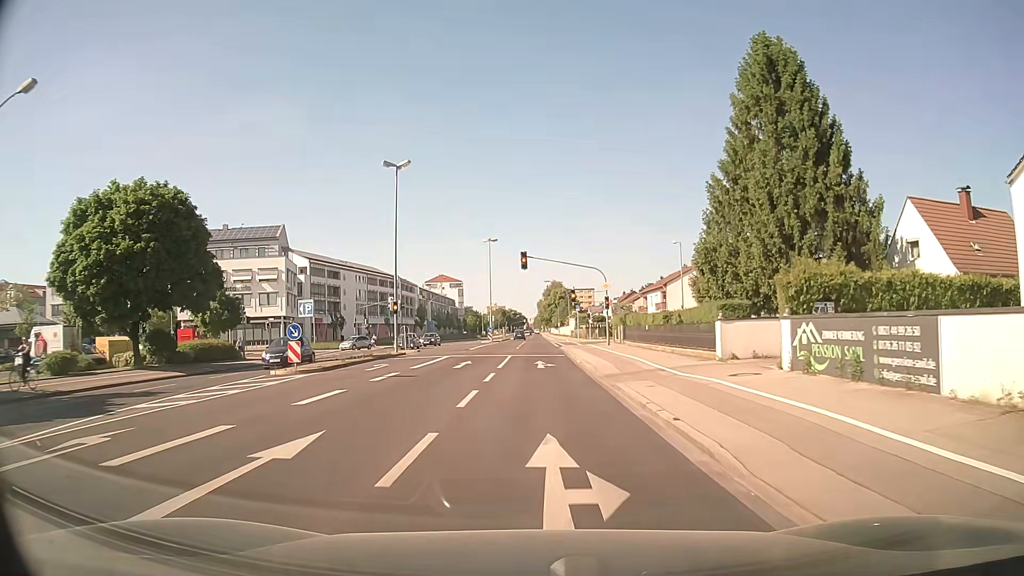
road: secondary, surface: asphalt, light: Day
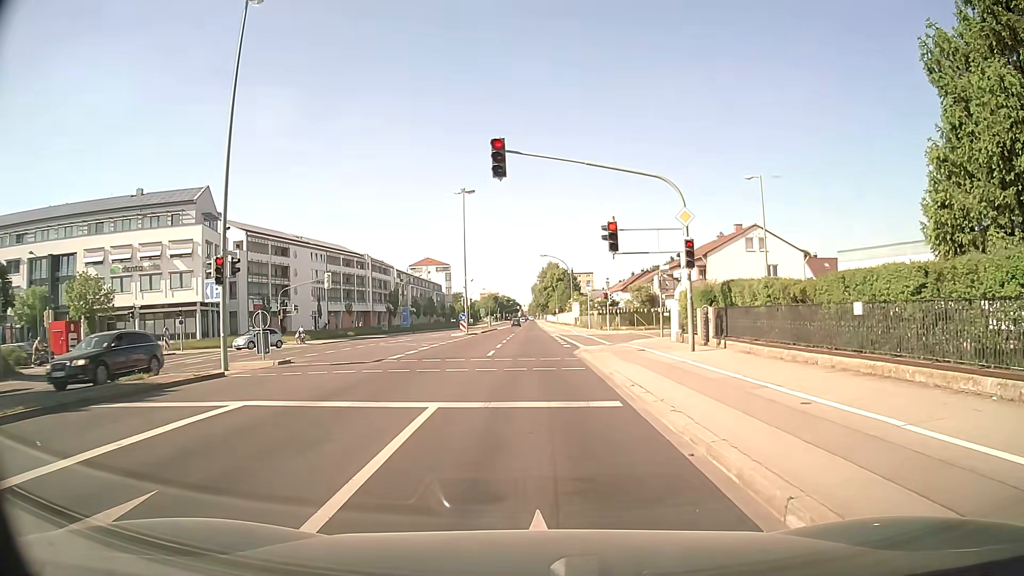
(+0.1, +23.0) m; 0°
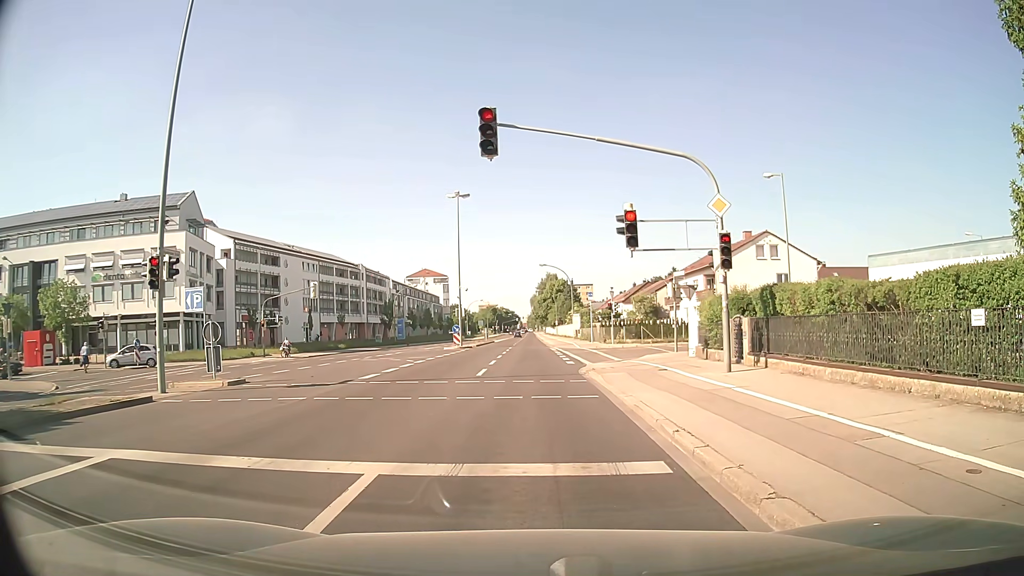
(0.0, +3.4) m; 0°
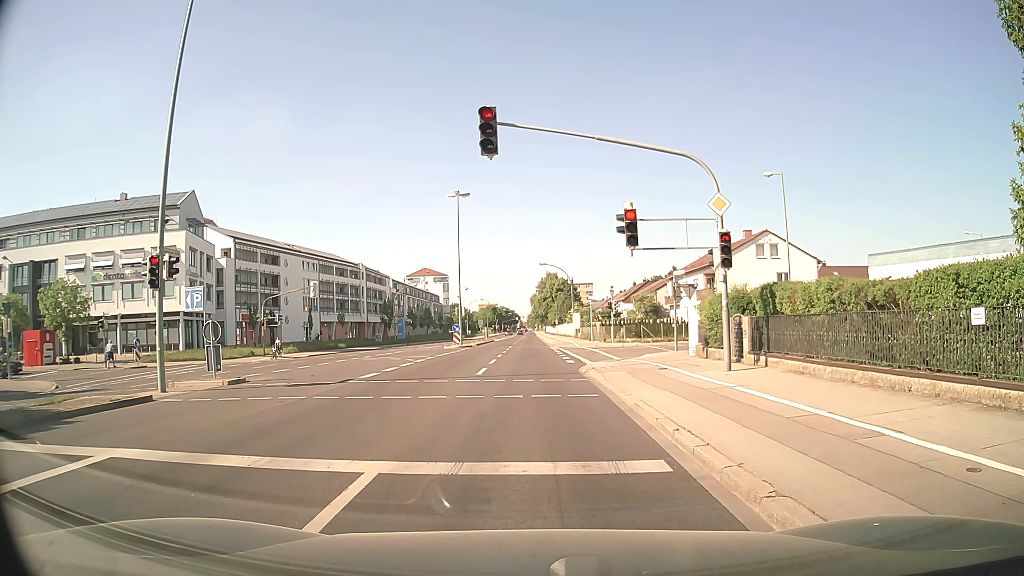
(0.0, +0.1) m; 0°
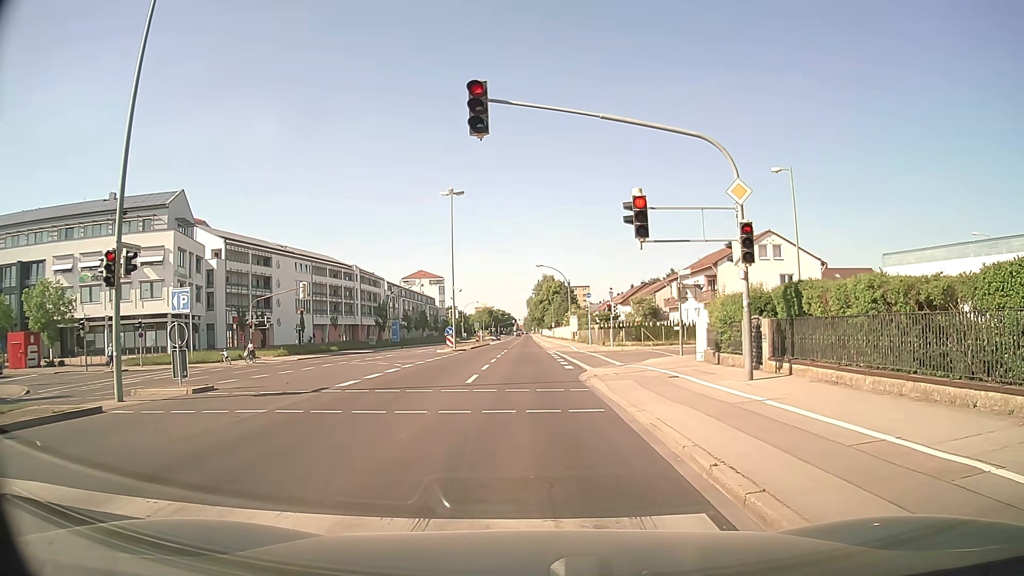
(0.0, +1.8) m; 0°
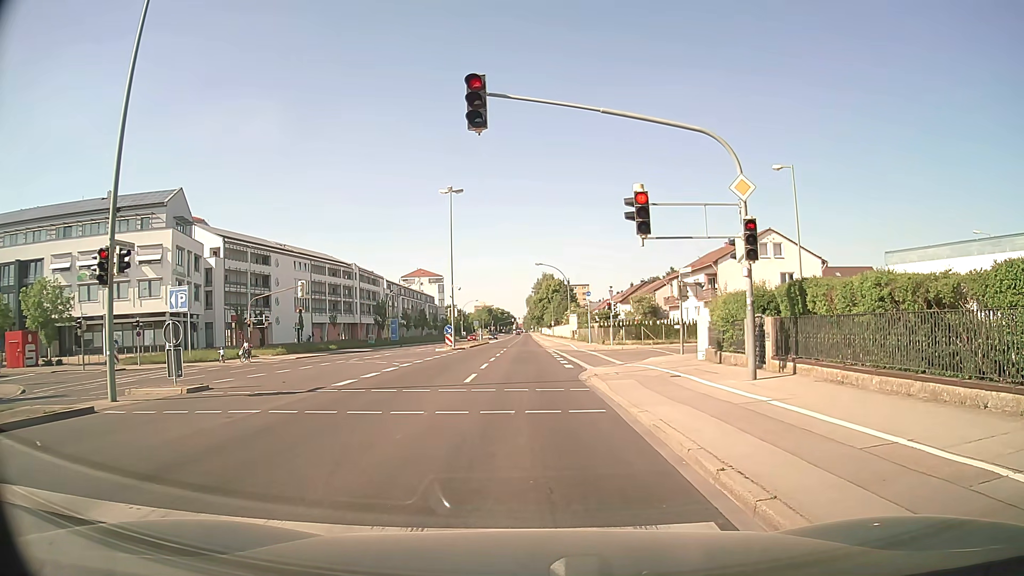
(0.0, +0.2) m; 0°
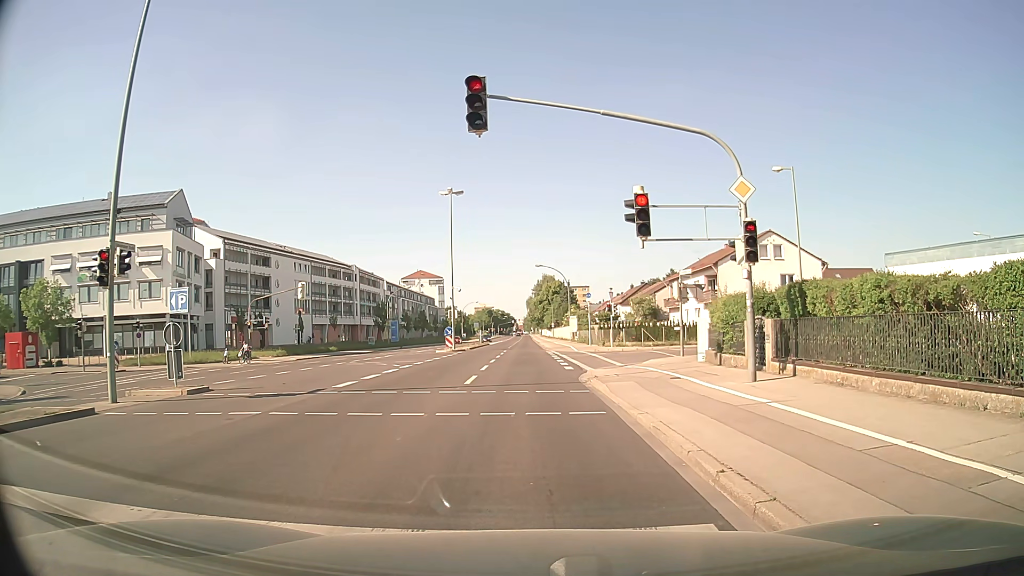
(0.0, +0.1) m; 0°
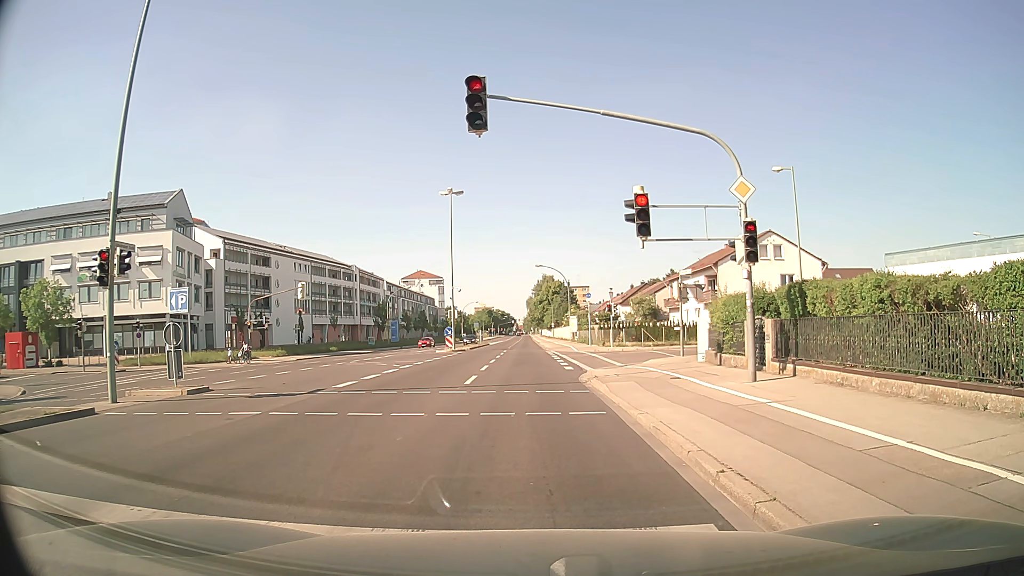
(0.0, 0.0) m; 0°
(0, +10) (0, +20) (0, +30) (-1, +40) (-1, +50) (-1, +60) (-1, +70) (-1, +80) (-1, +90) (-1, +100) m
